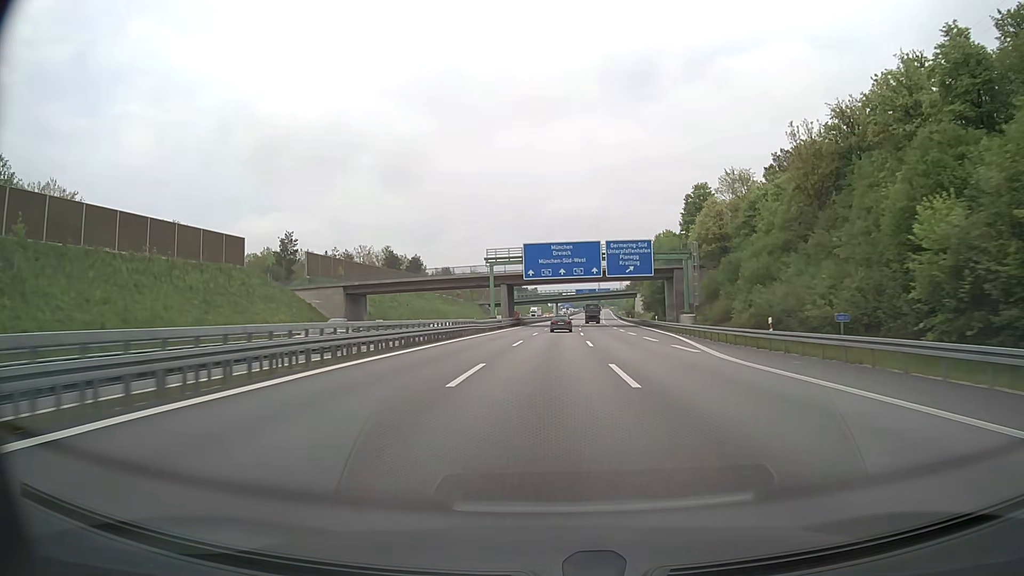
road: motorway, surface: asphalt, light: Day
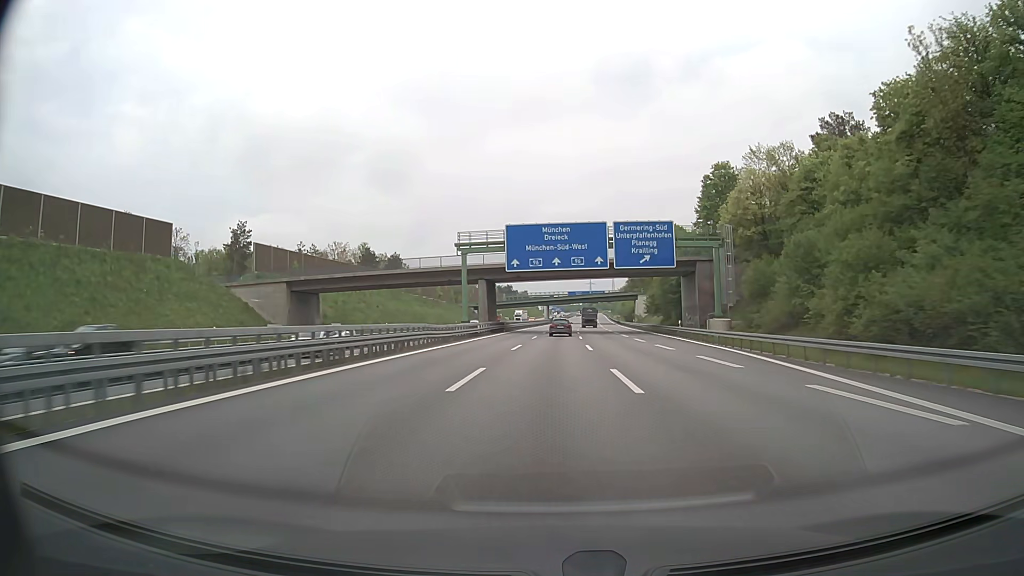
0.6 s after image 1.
(+0.1, +18.3) m; +1°
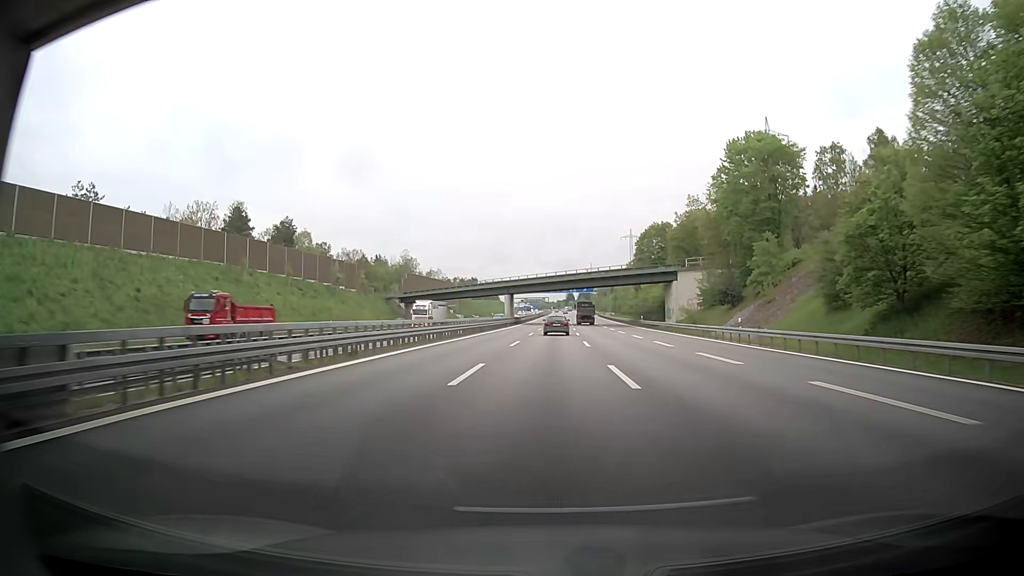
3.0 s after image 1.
(+1.6, +72.5) m; +2°
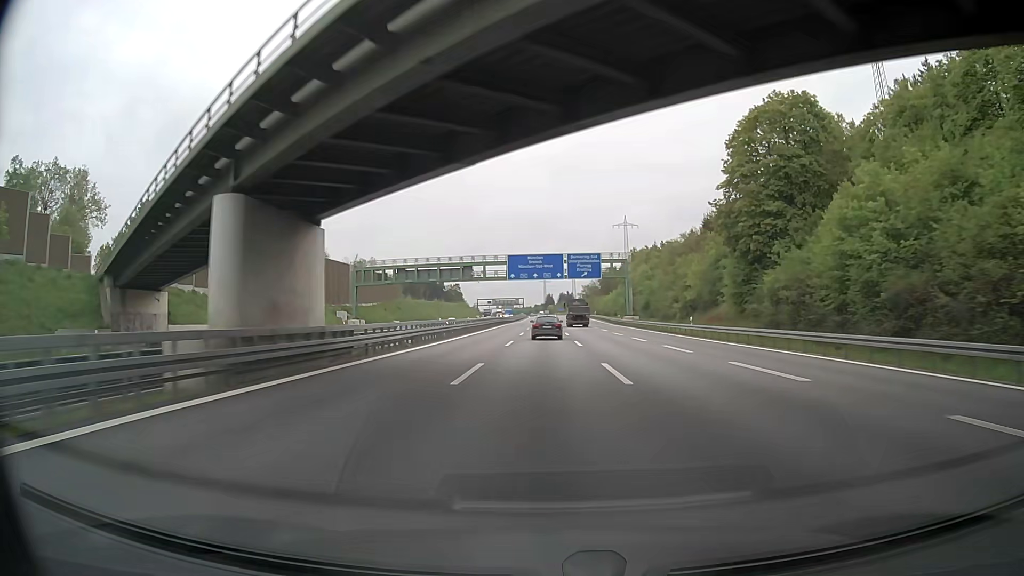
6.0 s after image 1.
(+1.3, +89.8) m; +2°
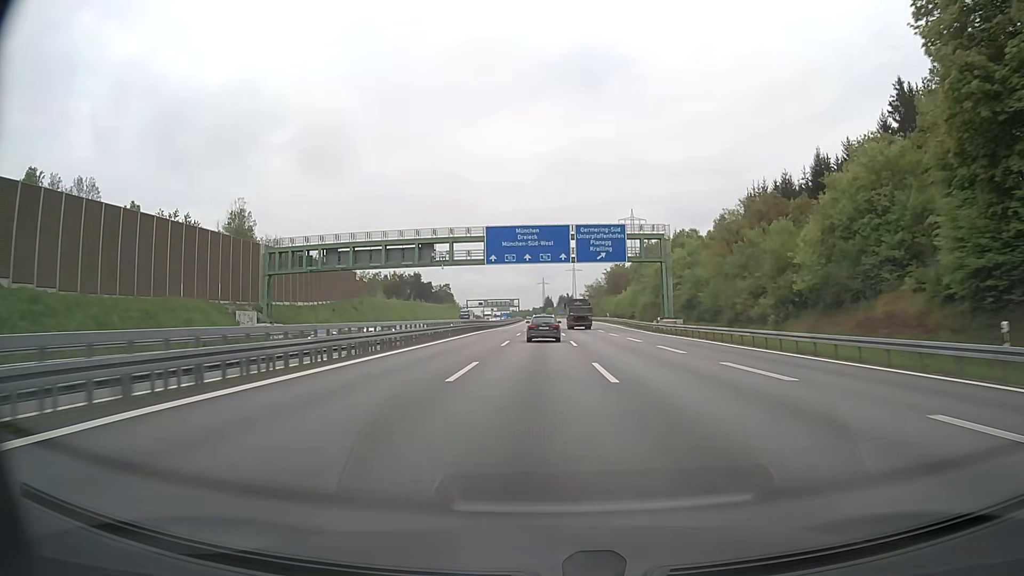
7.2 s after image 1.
(0.0, +35.8) m; 0°
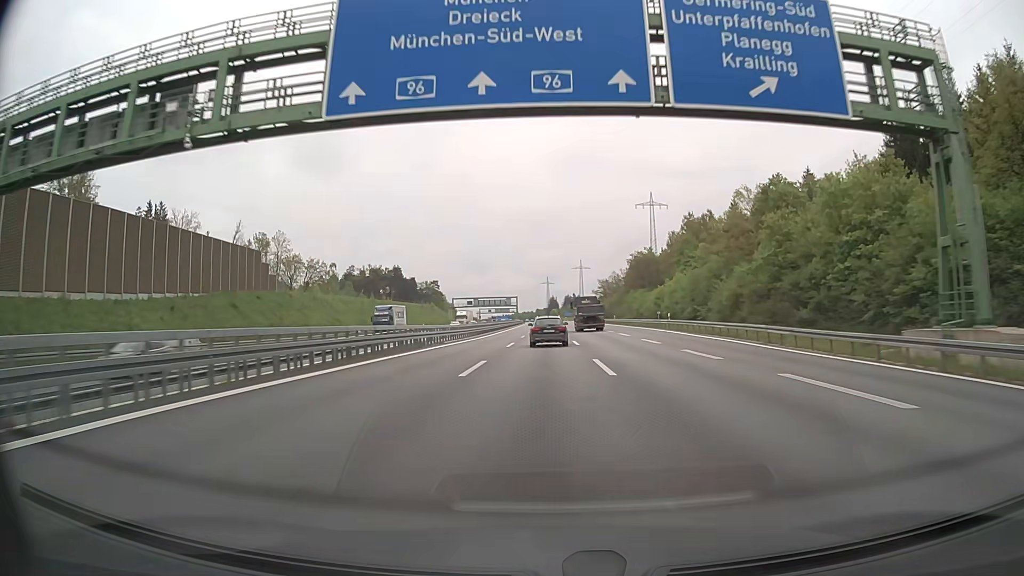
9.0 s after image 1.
(-0.2, +53.0) m; 0°
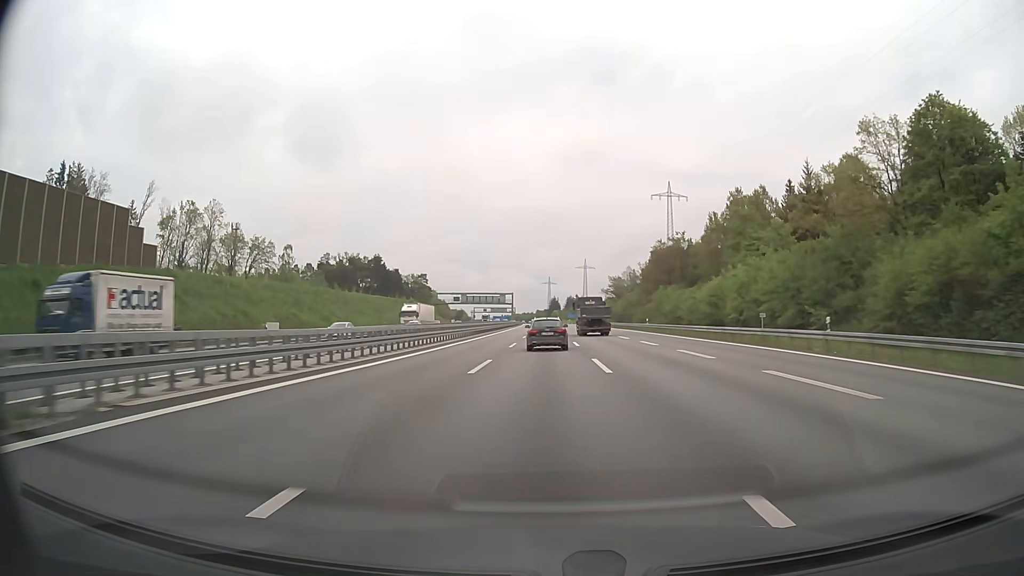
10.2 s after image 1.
(-0.1, +34.9) m; 0°
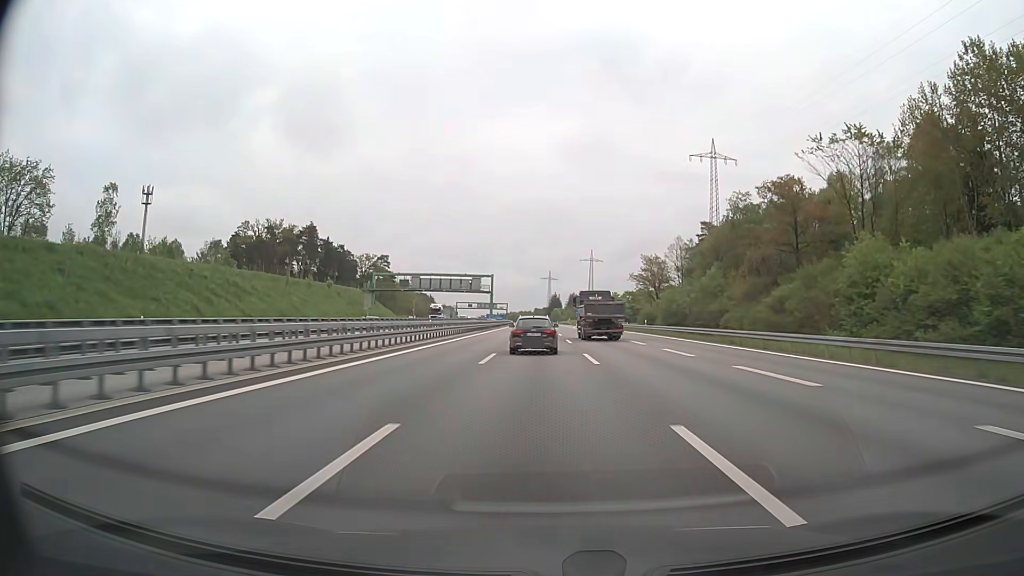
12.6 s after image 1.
(0.0, +69.3) m; 0°
(0, +10) (0, +20) (0, +30) (0, +40) (0, +50) (0, +60) (0, +70) (-1, +80) (-1, +90) (-1, +100) m
